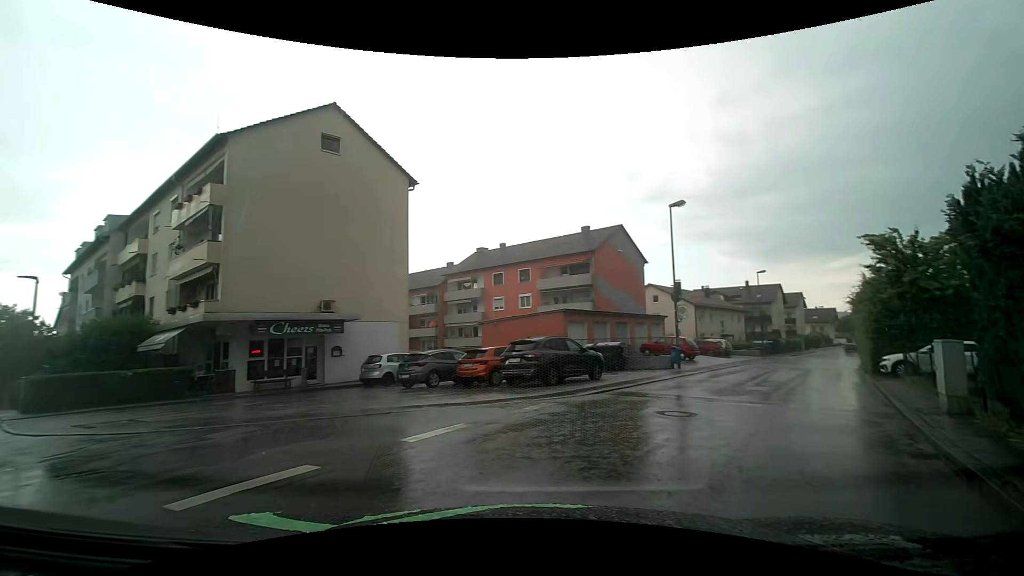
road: unclassified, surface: asphalt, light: Day
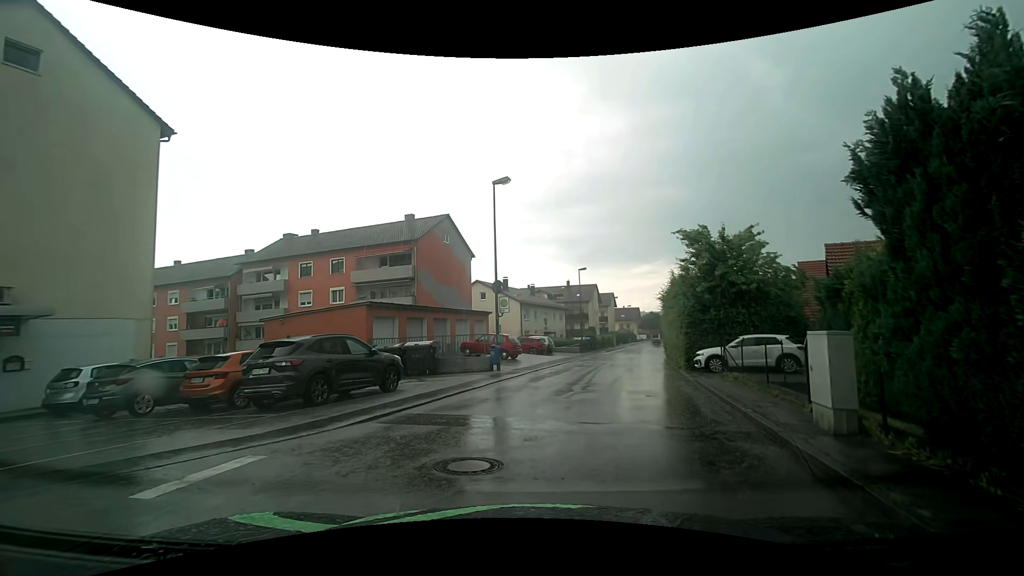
(+0.9, +4.4) m; +18°
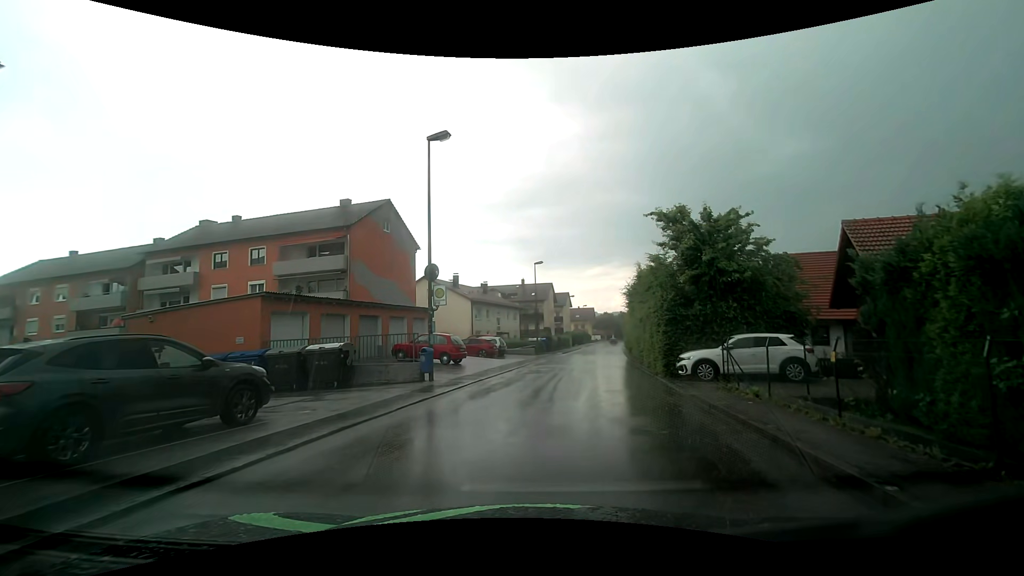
(+0.2, +4.8) m; +5°
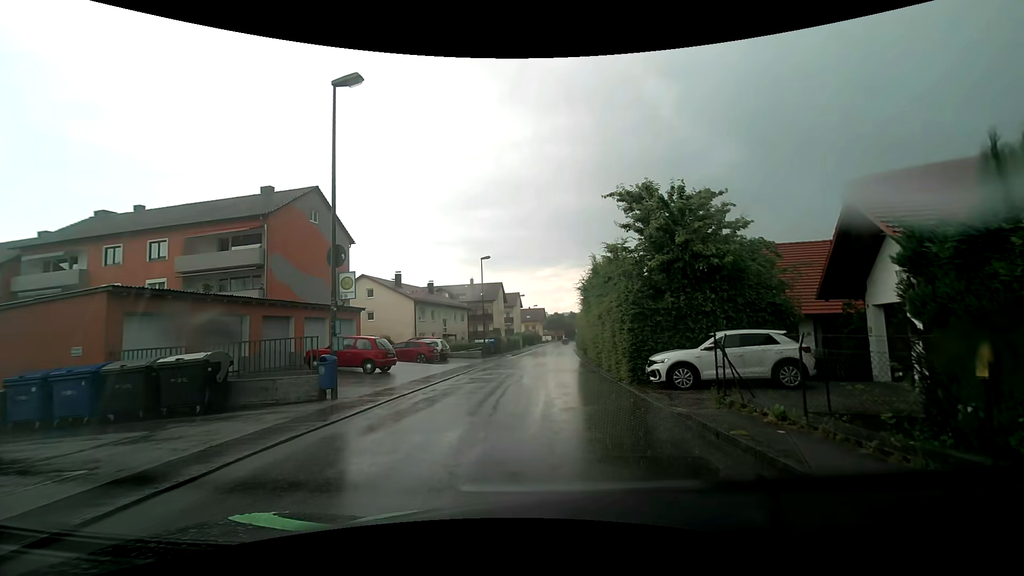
(+0.2, +3.6) m; +7°
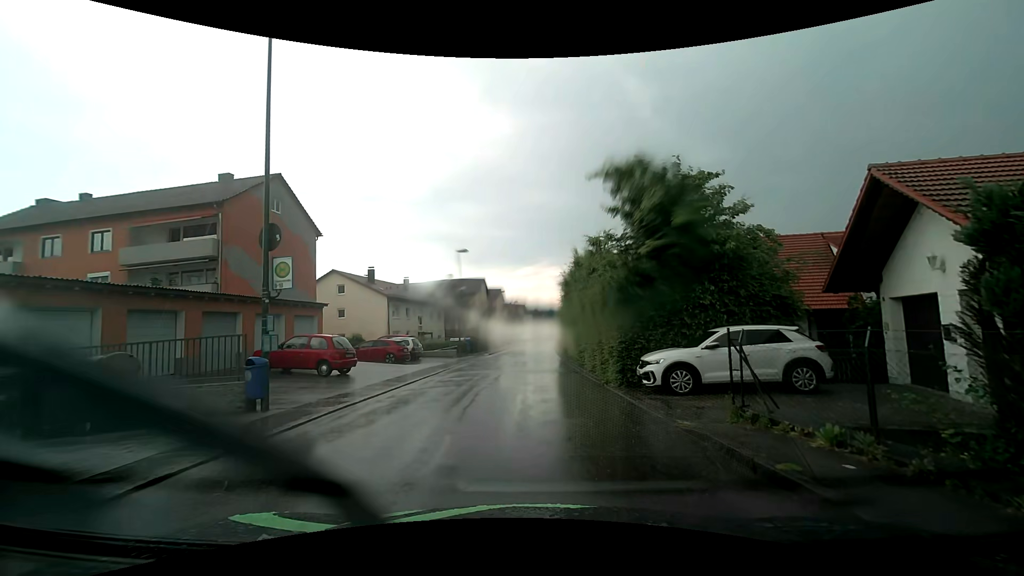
(0.0, +2.0) m; +1°
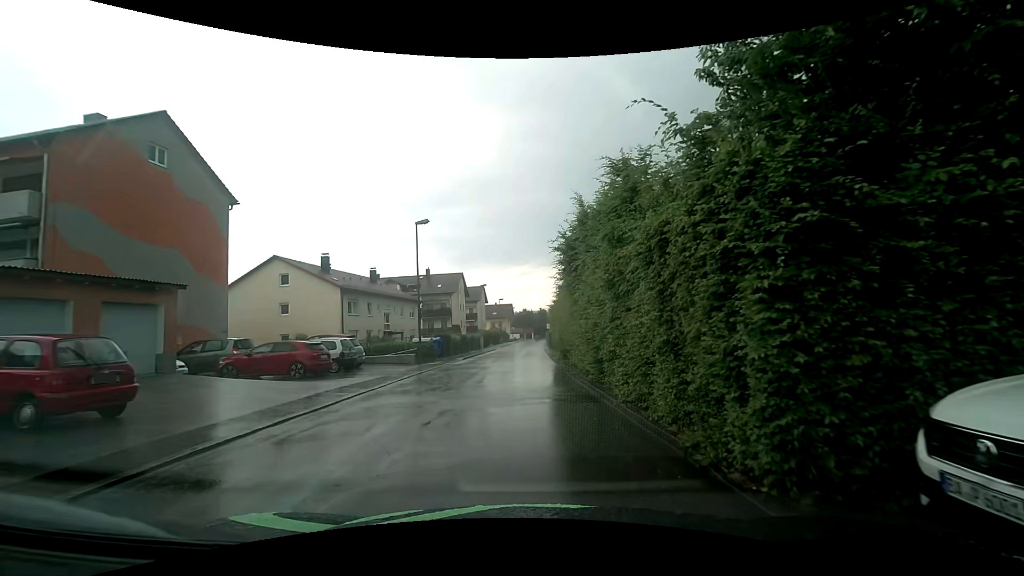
(+0.2, +9.9) m; +1°
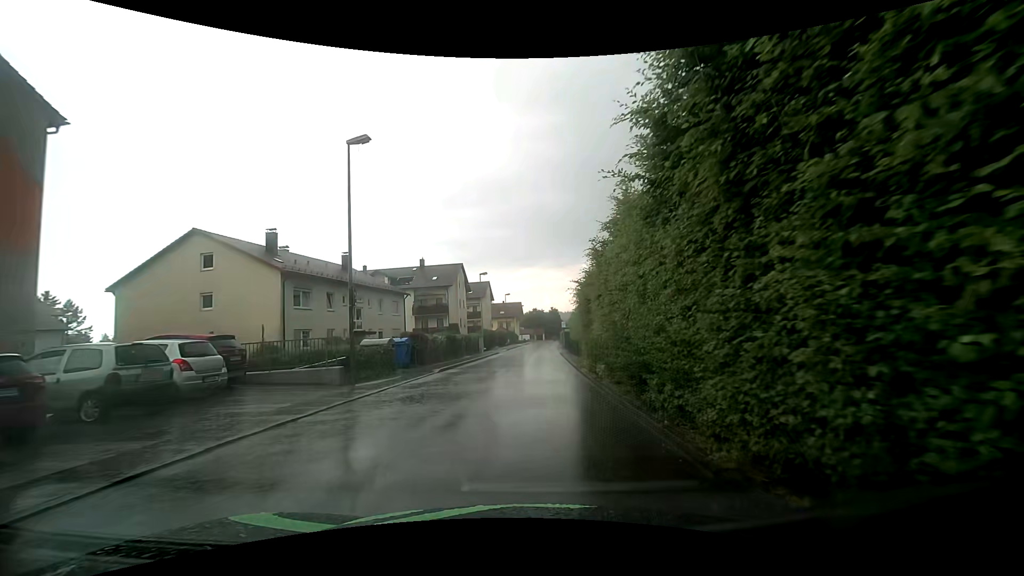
(-0.1, +12.4) m; -1°
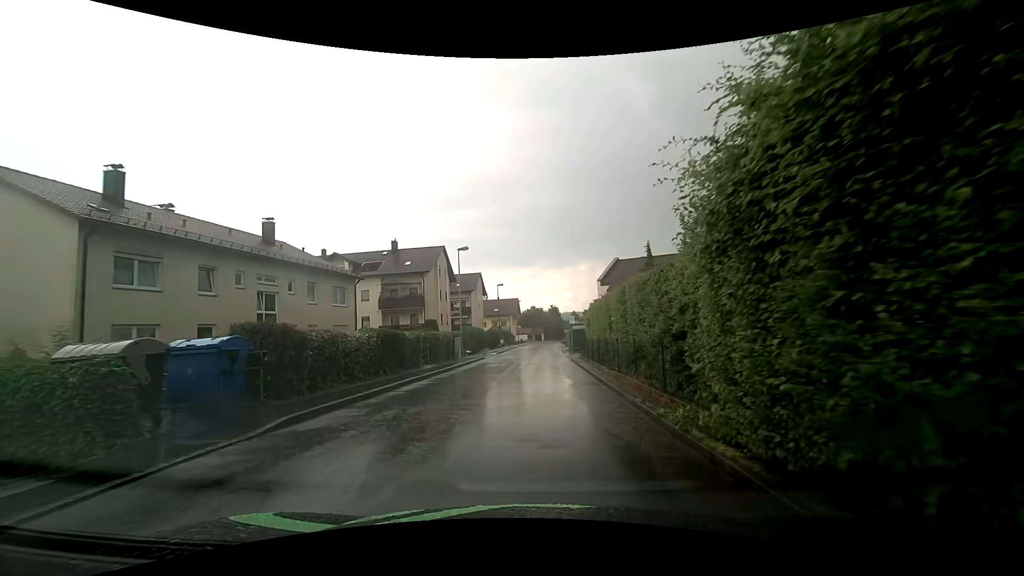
(0.0, +14.2) m; -1°
(0, +10) (0, +20) (+1, +30) (+1, +40) (+2, +50) (+2, +60) (+3, +70) (+4, +80) (+4, +90) (+5, +100) m
